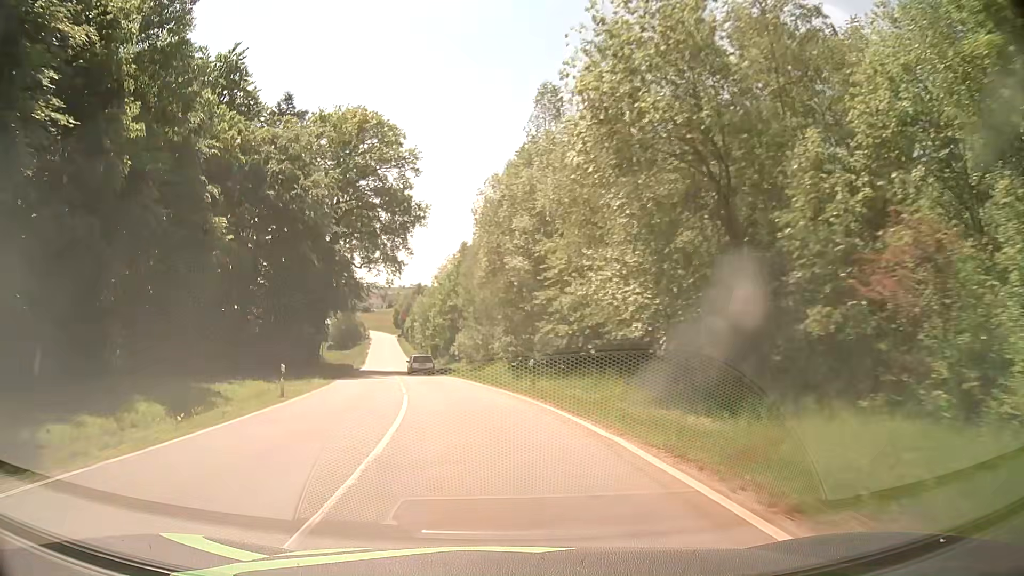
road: tertiary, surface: asphalt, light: Day
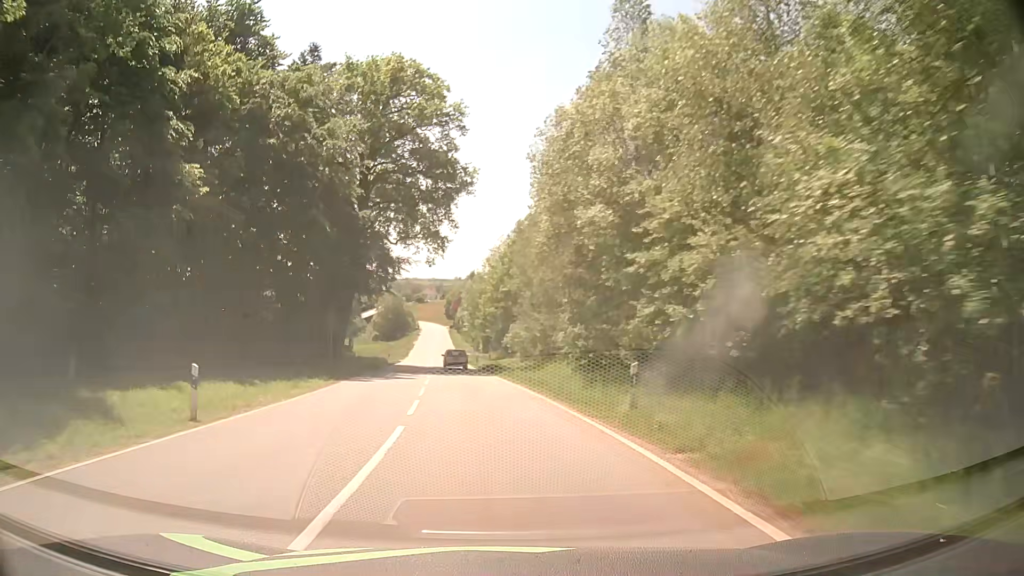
(-0.4, +10.2) m; -5°
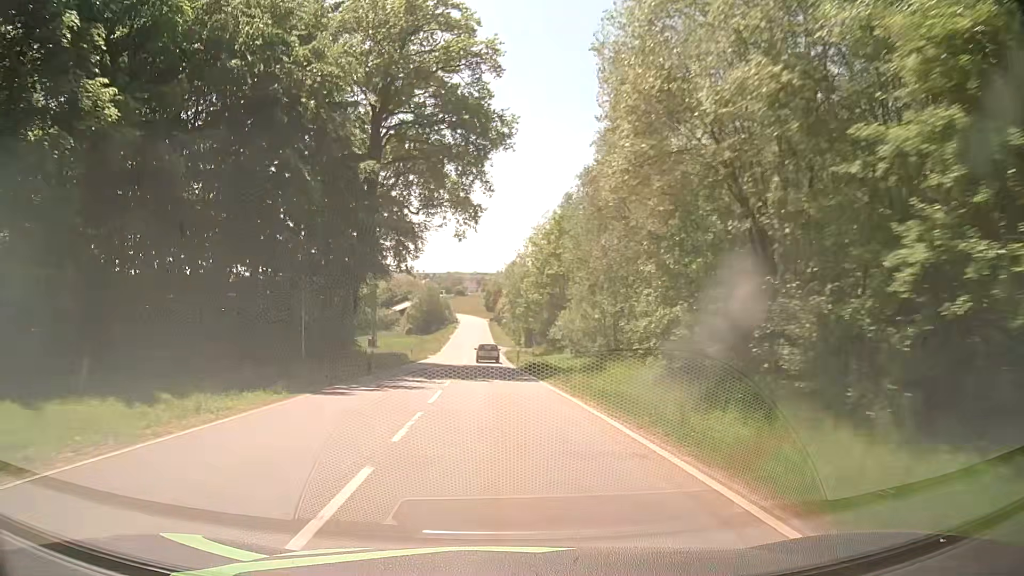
(-0.4, +10.6) m; -3°
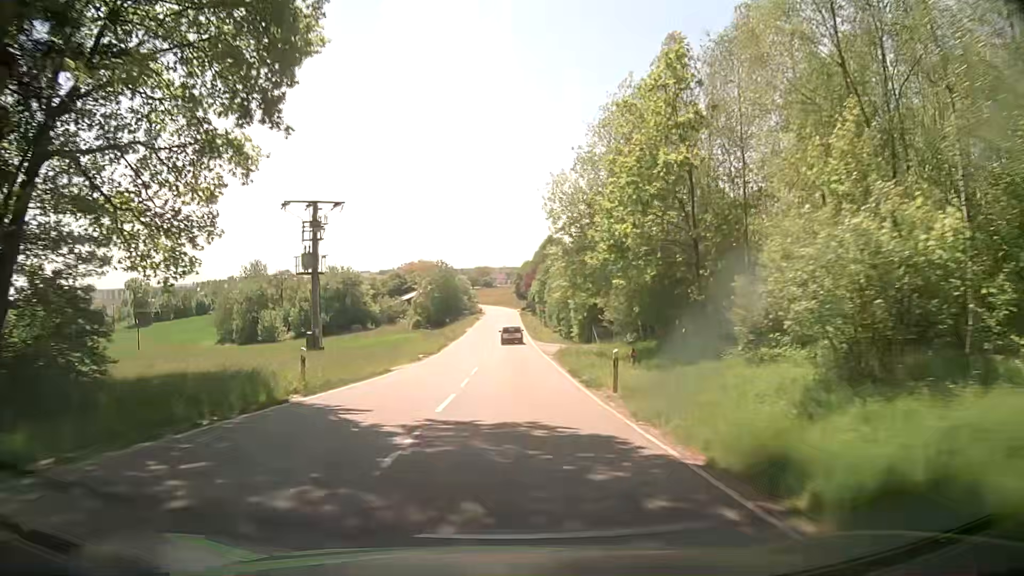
(-1.2, +33.2) m; -3°
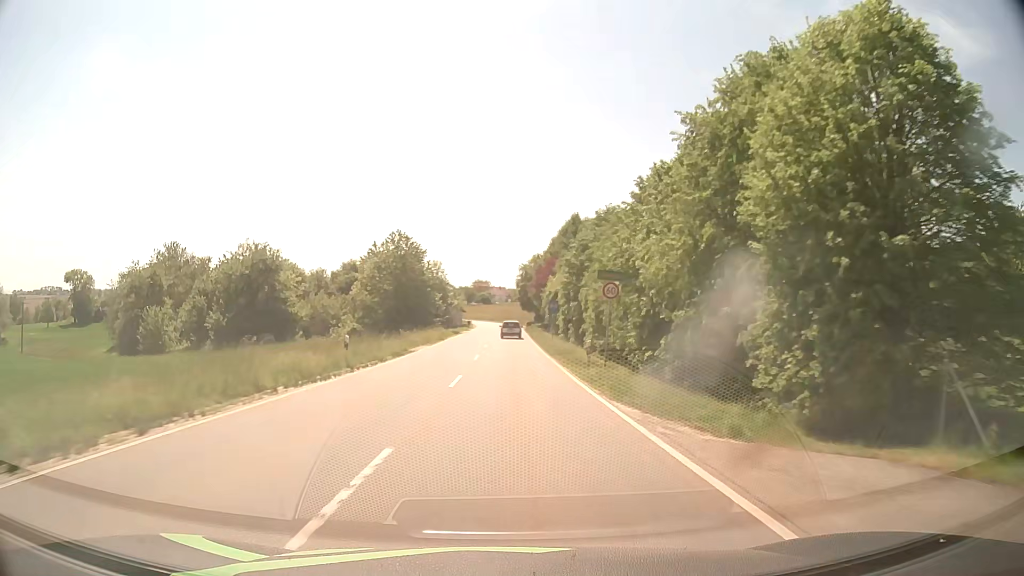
(+0.2, +44.2) m; 0°
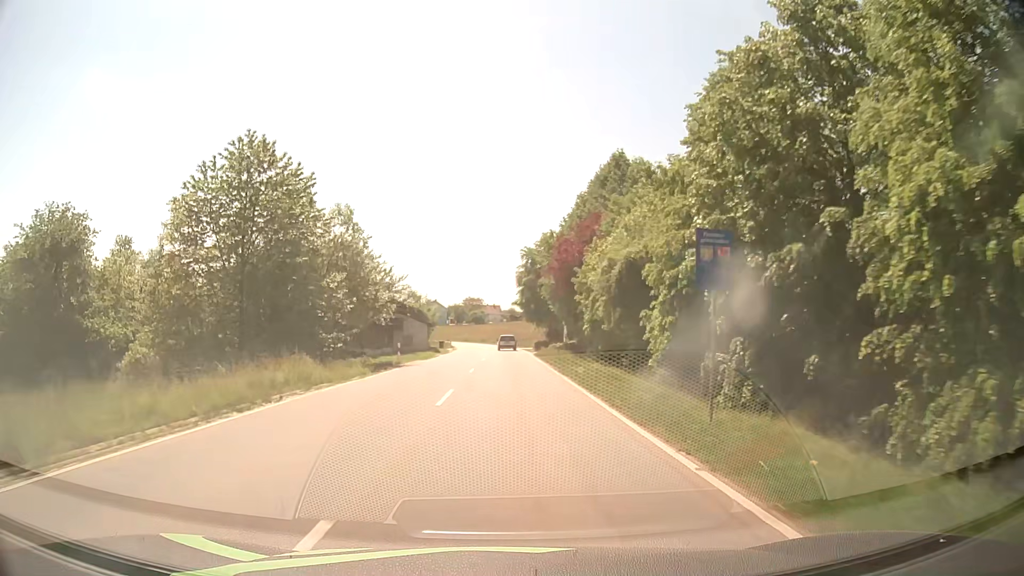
(0.0, +38.4) m; +1°
(0, +10) (0, +20) (0, +30) (0, +40) (0, +50) (0, +60) (-1, +70) (-1, +80) (-2, +90) (-3, +100) m
